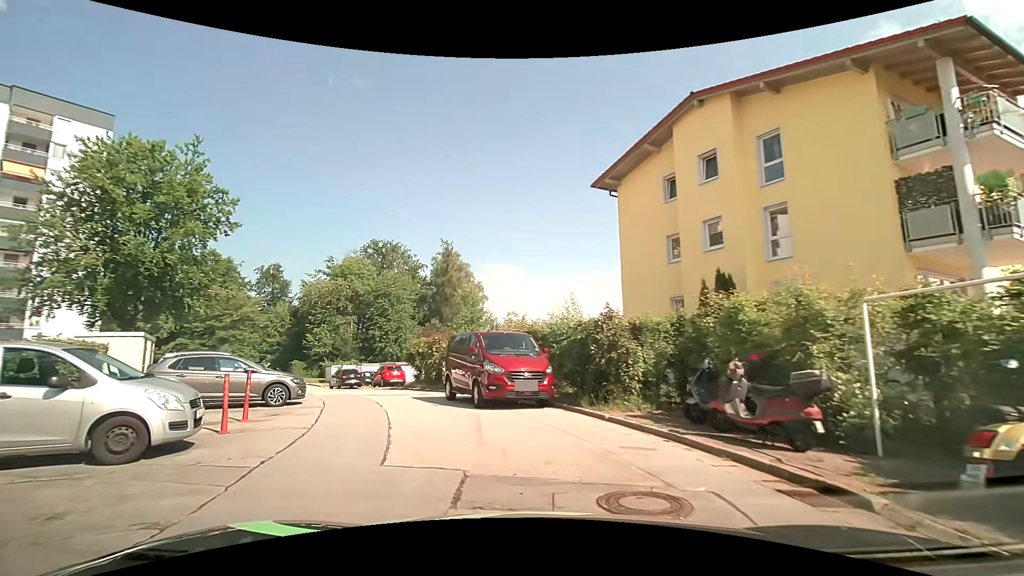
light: Day
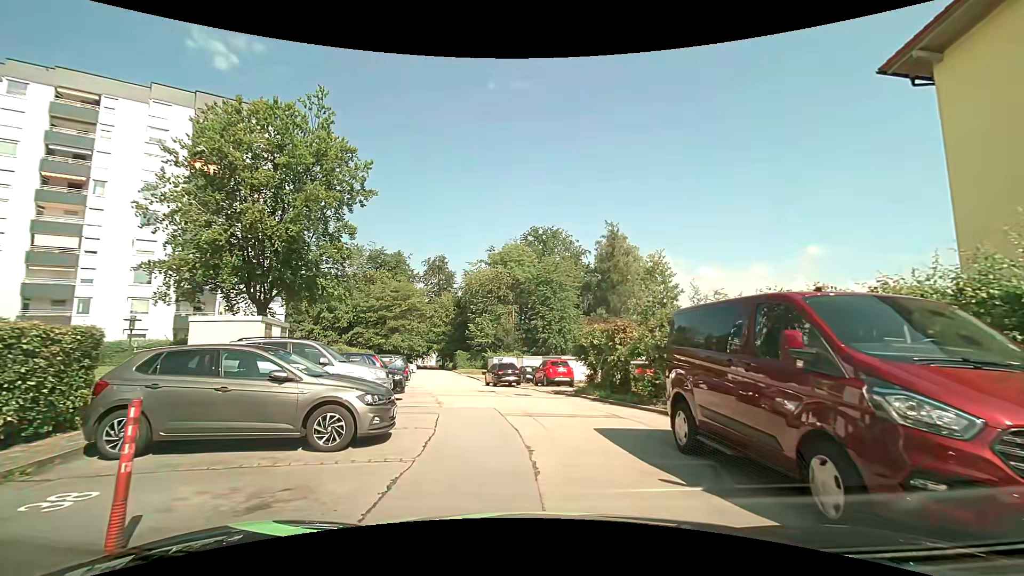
(-1.6, +8.1) m; -18°
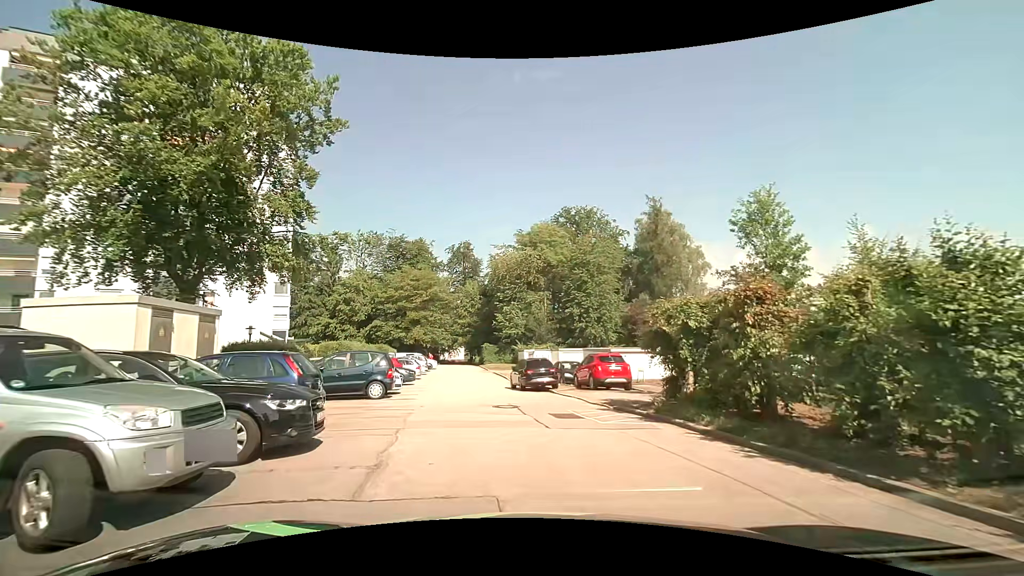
(-0.2, +8.2) m; -4°
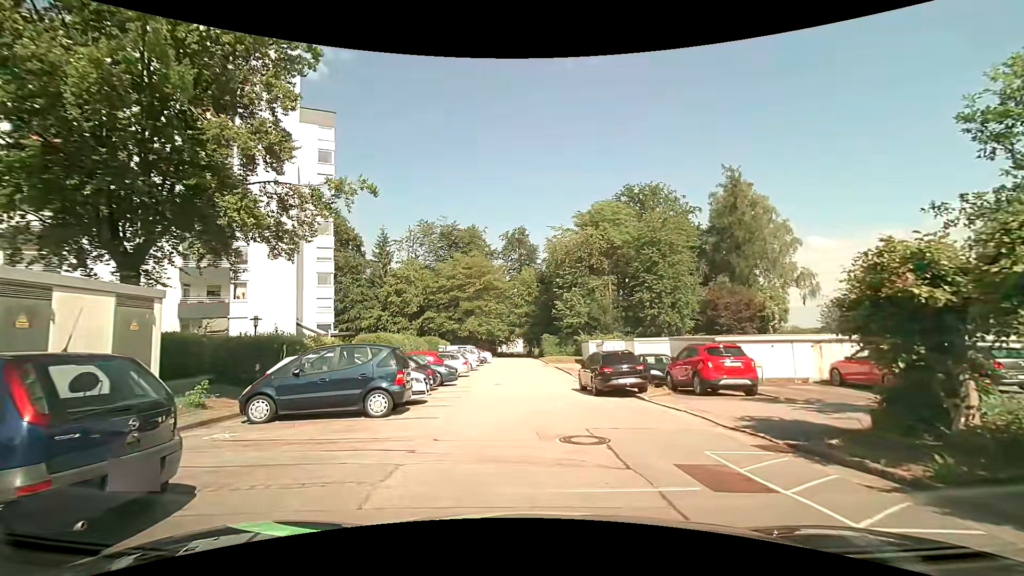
(-0.3, +6.0) m; -7°
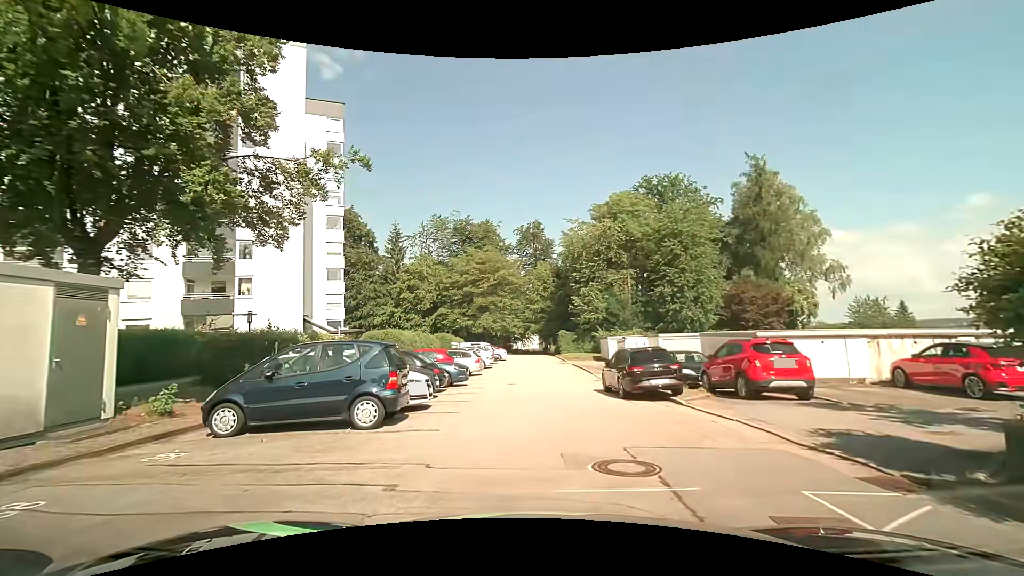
(0.0, +1.9) m; -1°
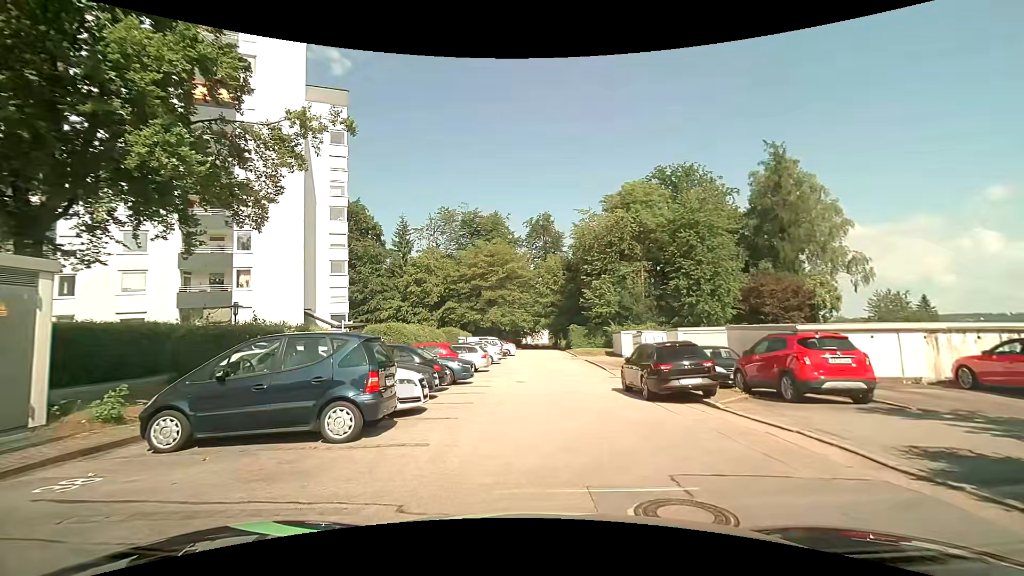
(0.0, +1.7) m; +1°
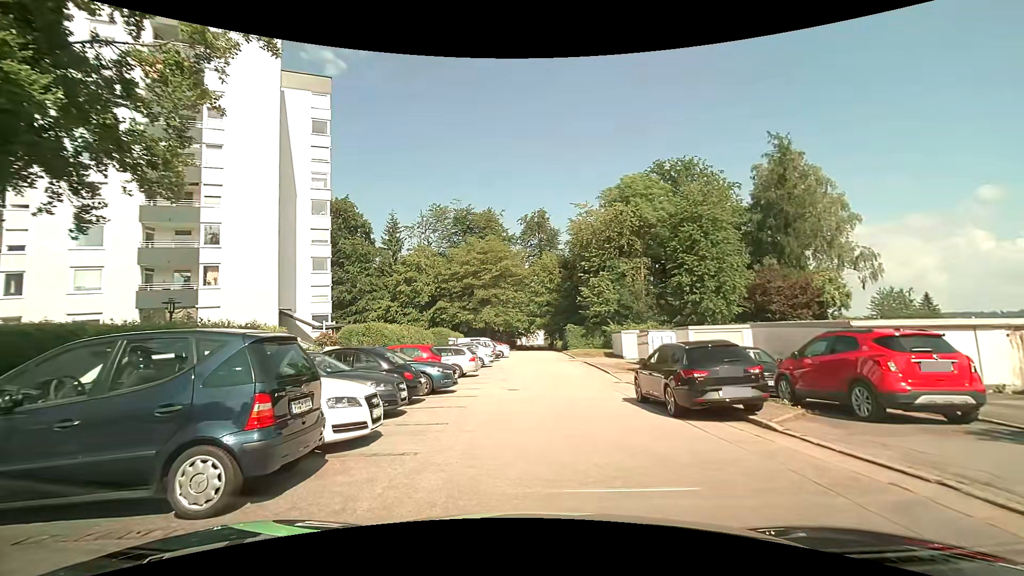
(-0.1, +2.8) m; +1°
